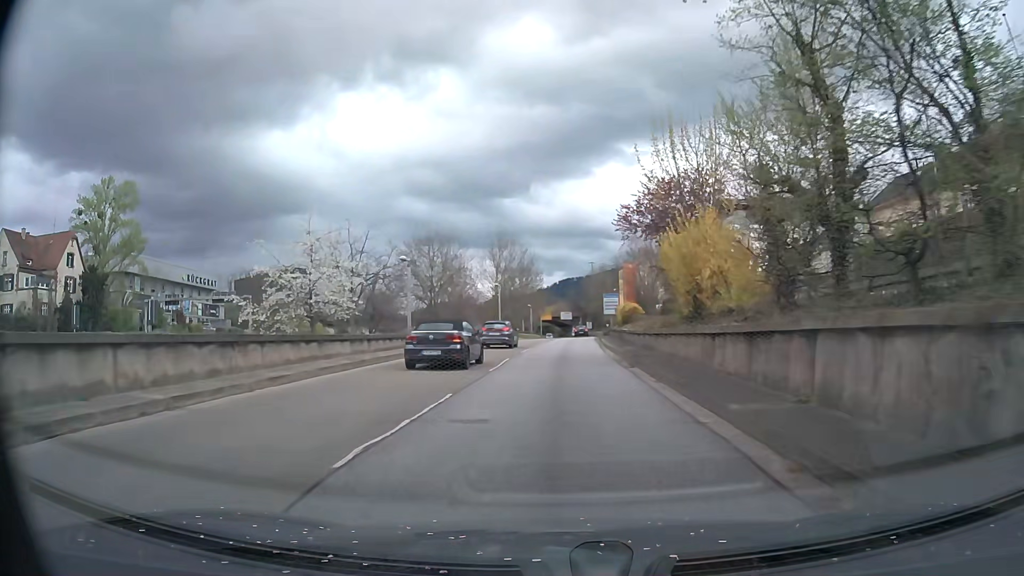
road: trunk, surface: asphalt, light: Day
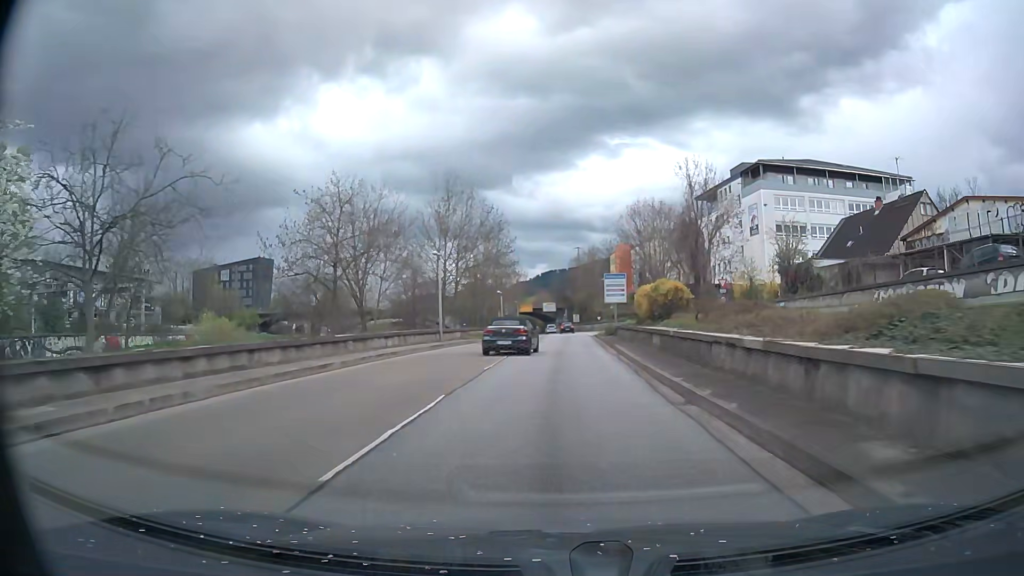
(+0.4, +24.4) m; +2°
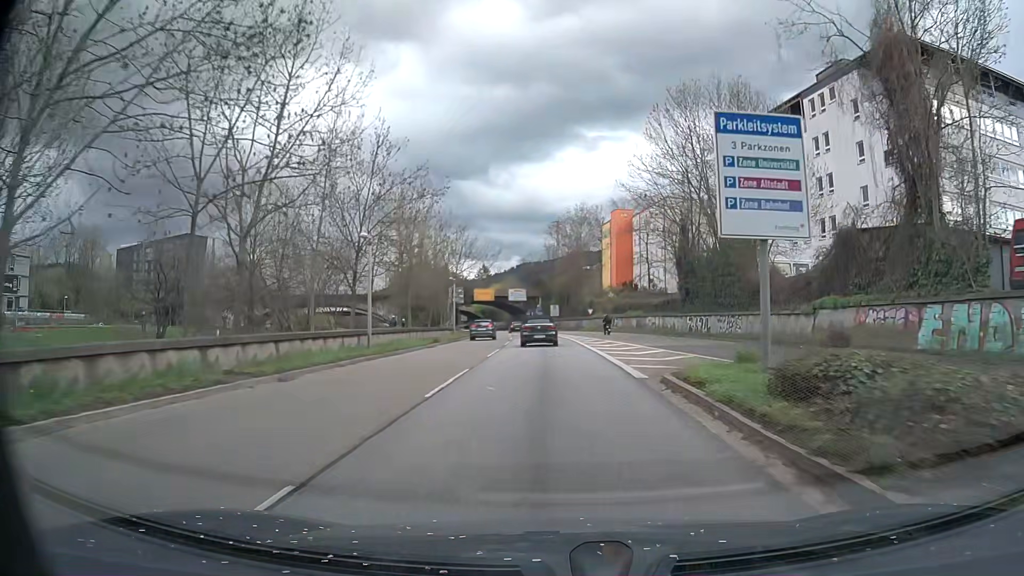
(+0.7, +42.1) m; +2°
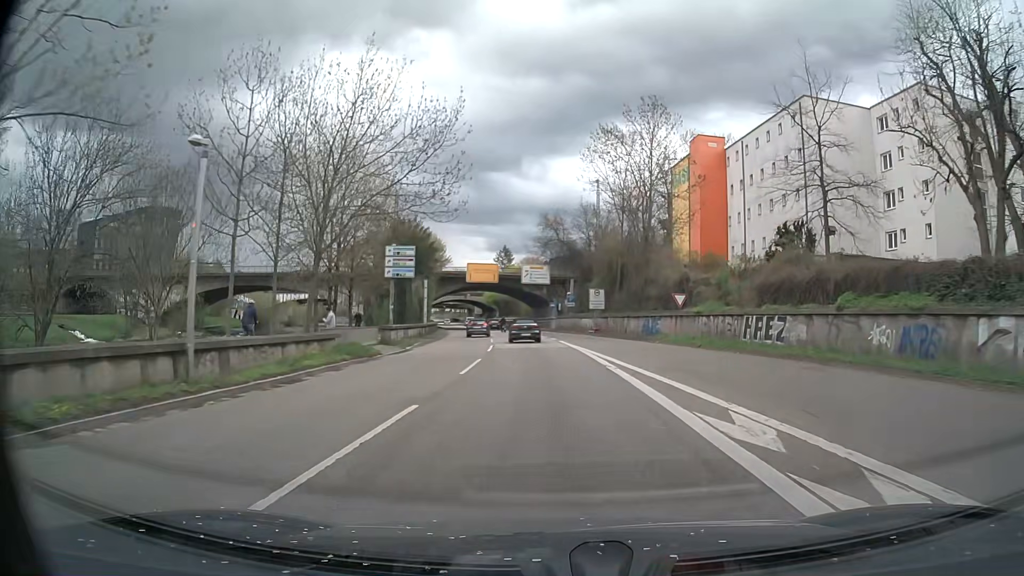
(-0.6, +42.8) m; -2°
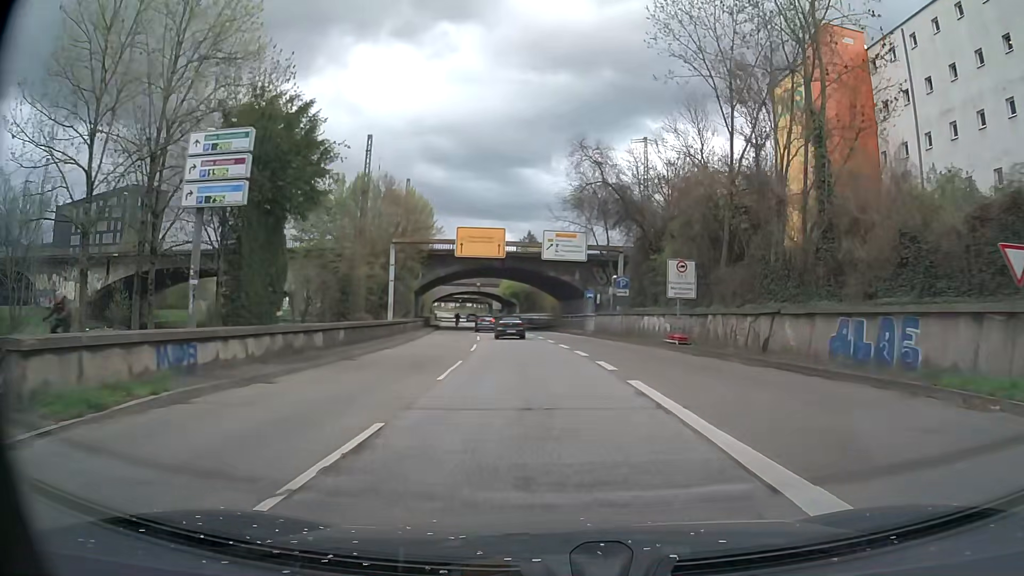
(-0.7, +26.3) m; -3°
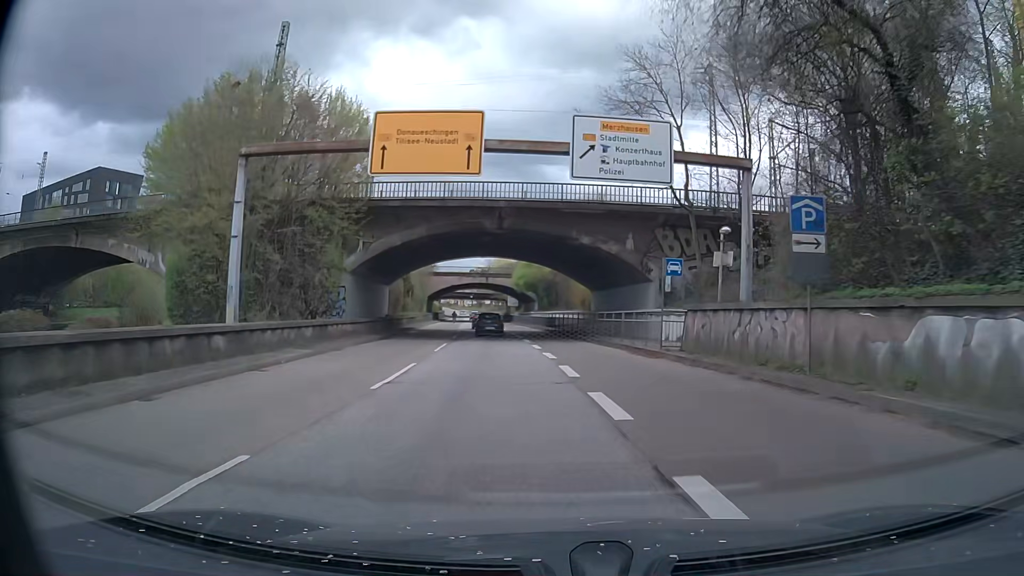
(-0.5, +26.3) m; -2°
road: trunk_link
